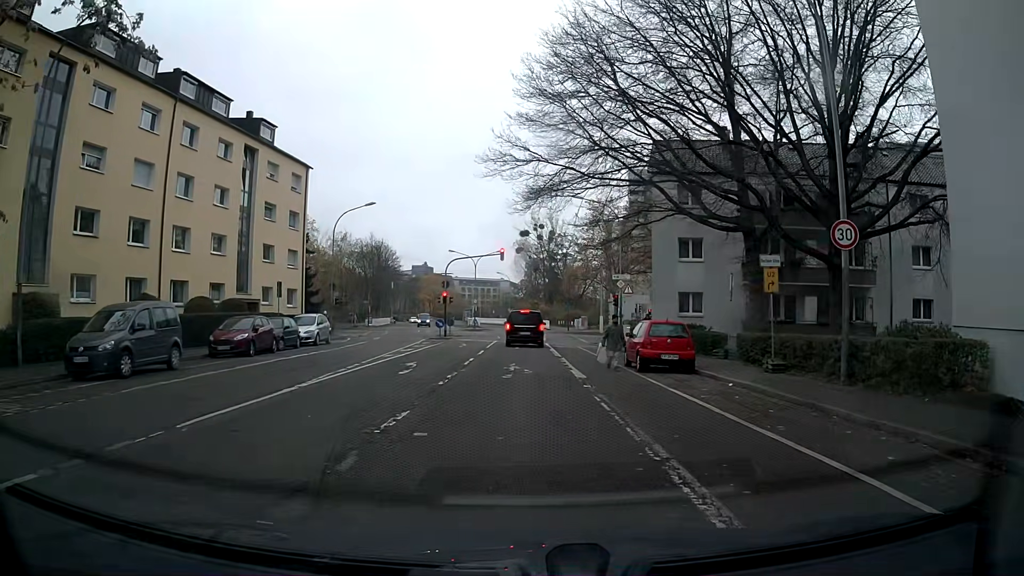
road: residential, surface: asphalt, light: Day
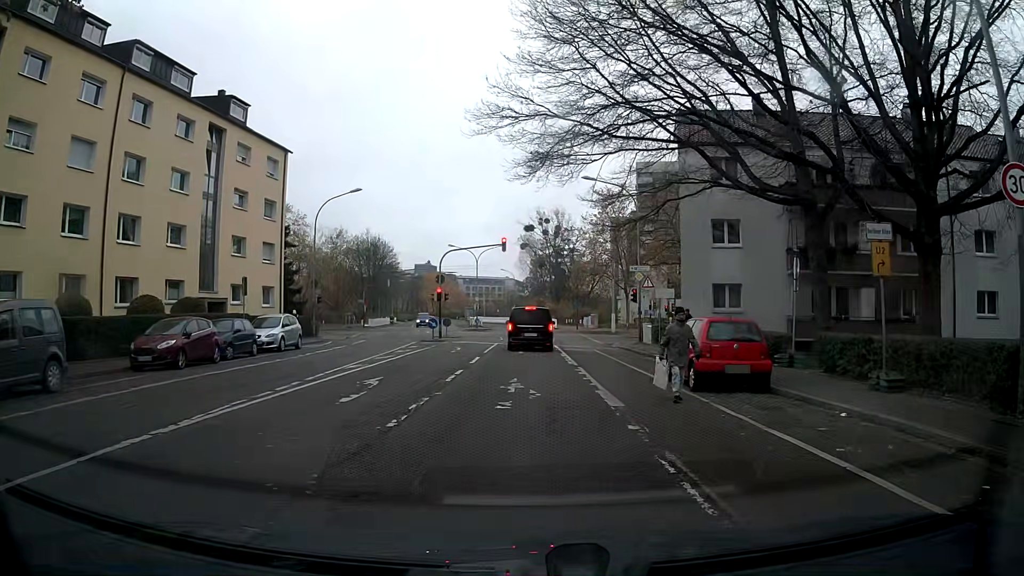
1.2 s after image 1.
(0.0, +5.6) m; 0°
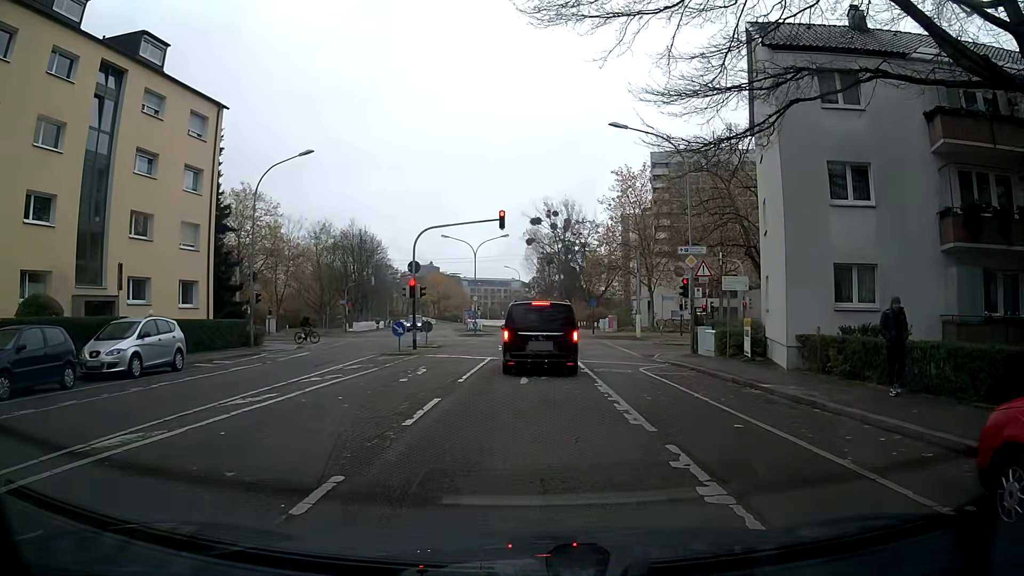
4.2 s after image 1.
(+0.1, +11.6) m; 0°
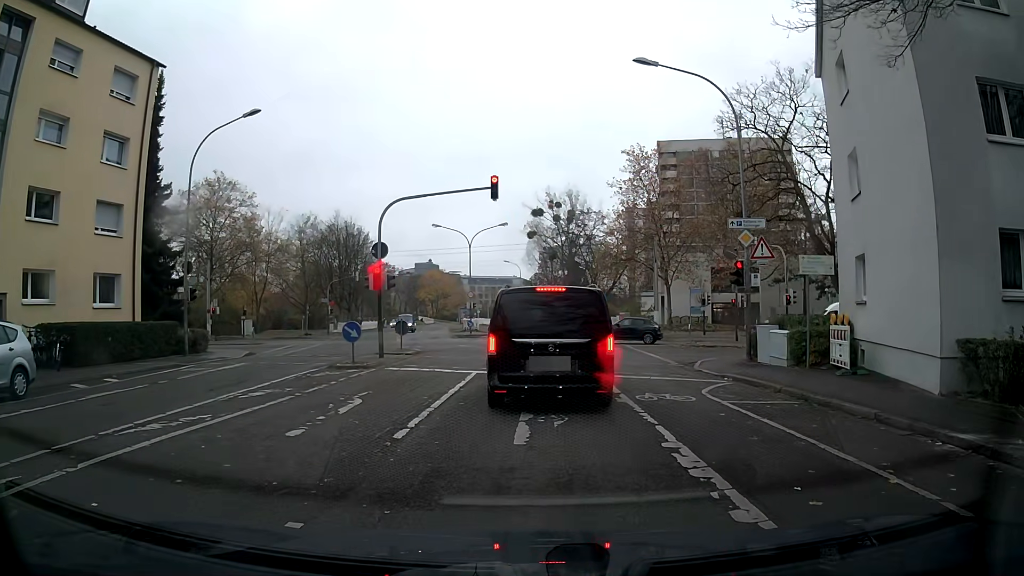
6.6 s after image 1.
(+0.2, +7.2) m; 0°
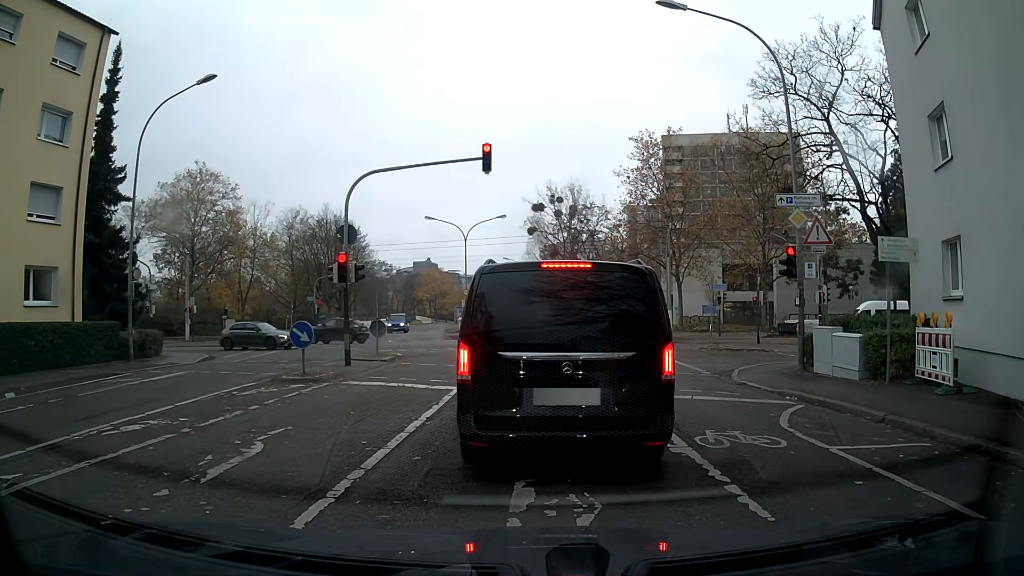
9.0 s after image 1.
(0.0, +4.2) m; -1°
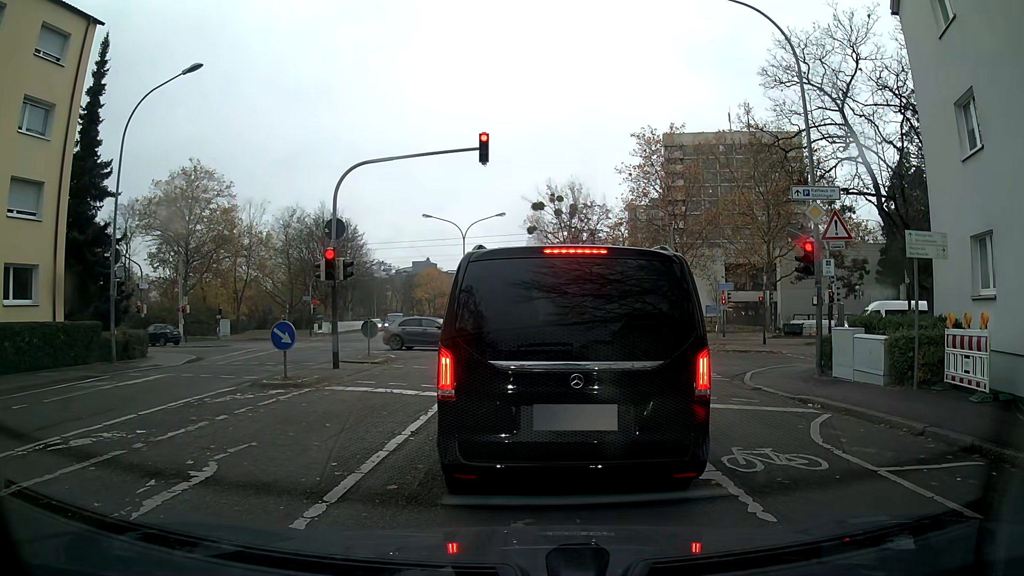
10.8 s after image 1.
(0.0, +1.1) m; 0°
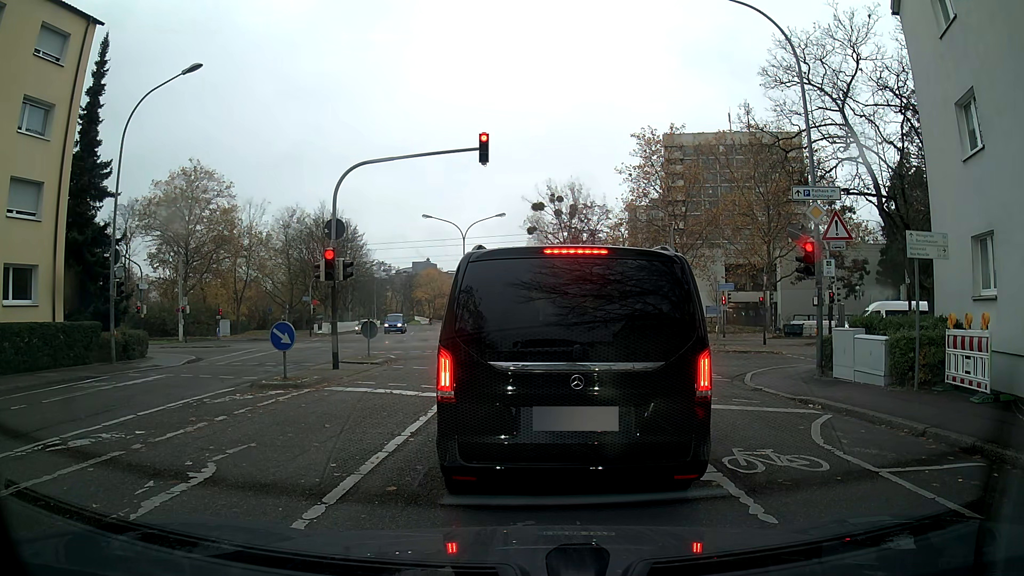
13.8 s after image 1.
(0.0, +0.1) m; 0°
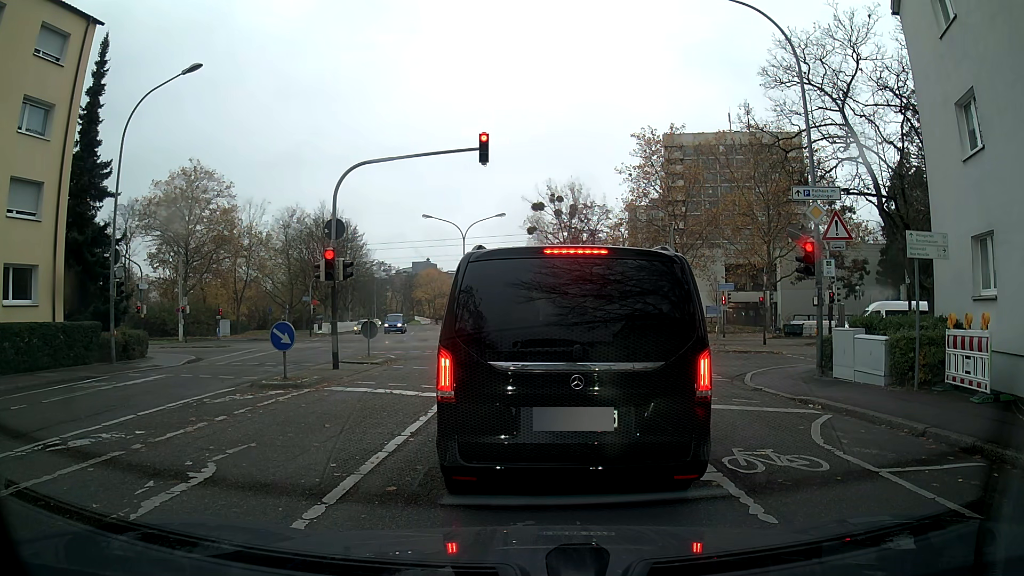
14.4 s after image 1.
(0.0, 0.0) m; 0°
(0, +10) (+1, +20) (+1, +30) (+1, +40) (0, +50) (-1, +60) (-3, +70) (-4, +80) (-7, +89) (-9, +99) m
